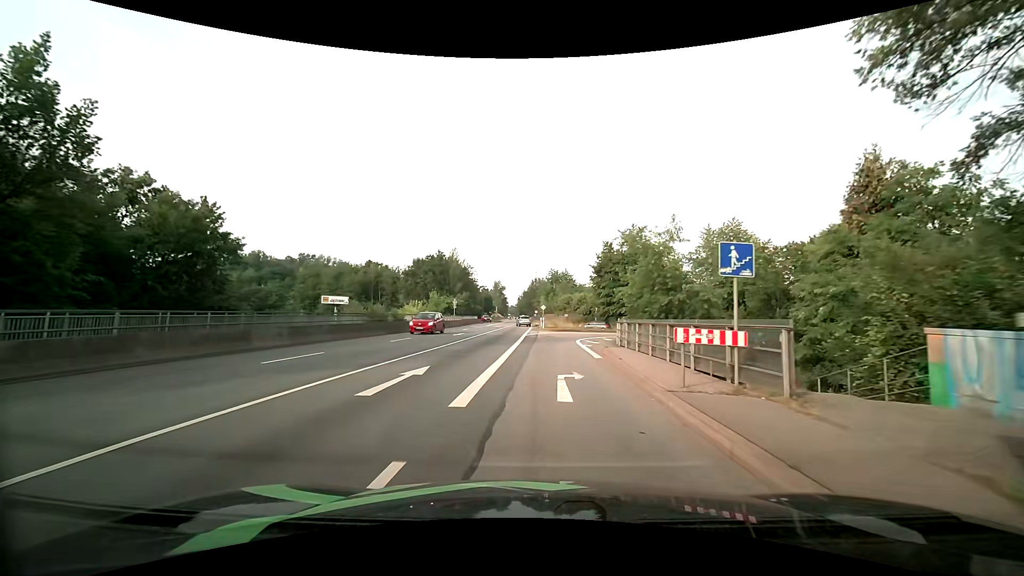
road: primary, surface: asphalt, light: Day
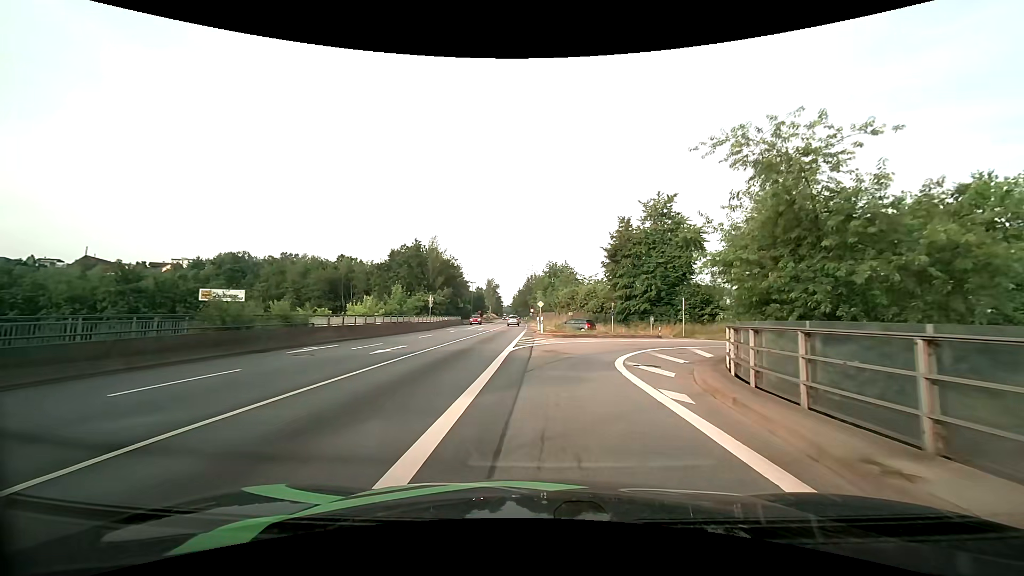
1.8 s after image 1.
(+0.2, +16.6) m; +1°
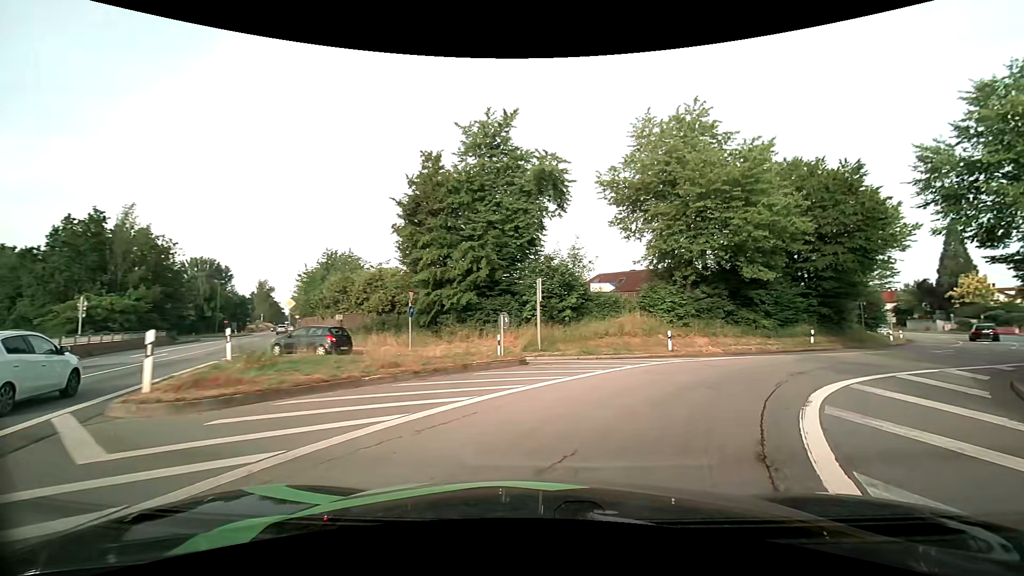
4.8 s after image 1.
(+2.5, +22.3) m; +22°
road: primary_link
(+2, +10) (+8, +18) (+15, +24) (+23, +31) (+30, +38) (+37, +45) (+44, +53) (+49, +61) (+54, +70) (+58, +79) m
